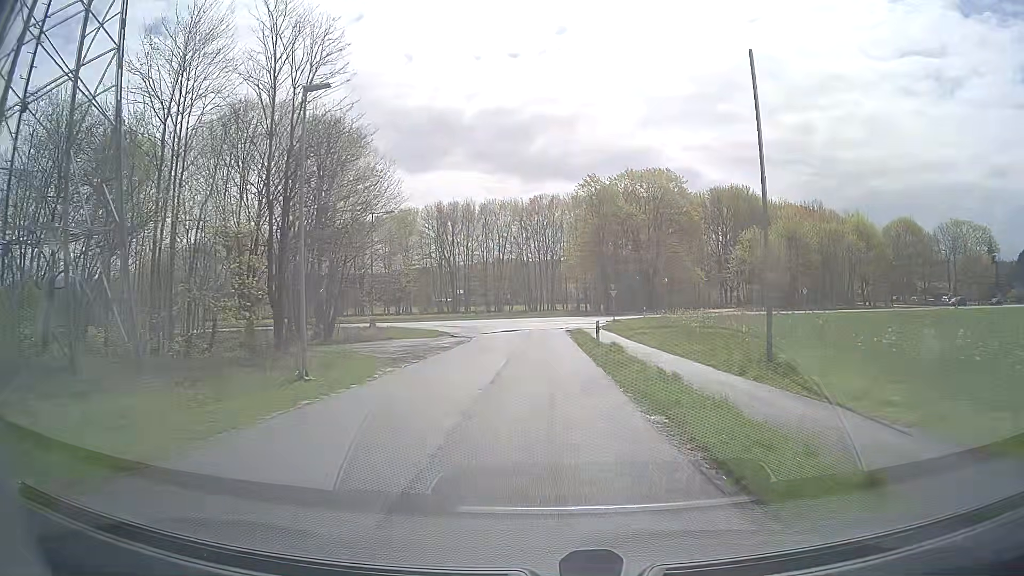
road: unclassified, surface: asphalt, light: Day
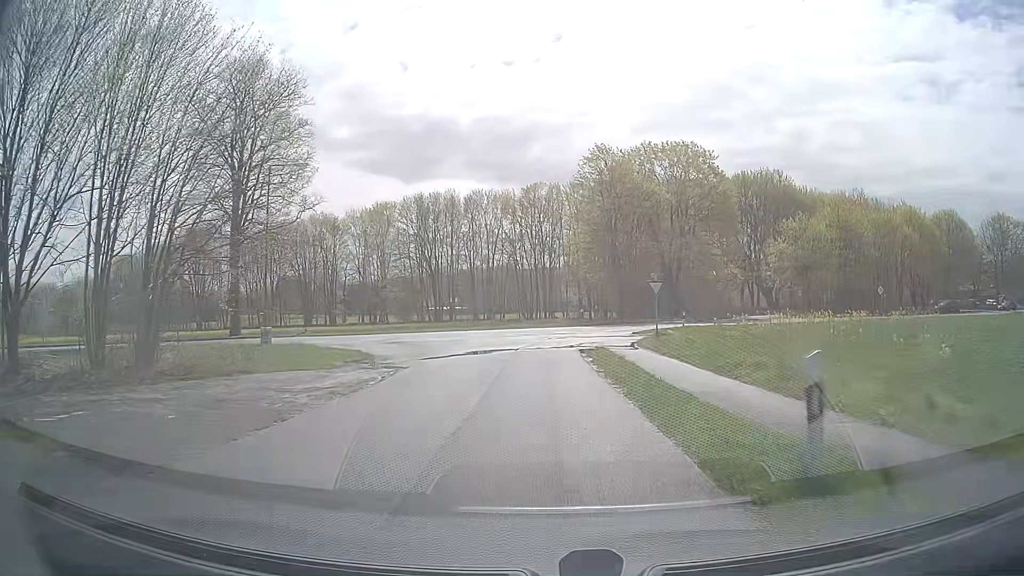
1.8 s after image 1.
(+0.1, +19.0) m; 0°
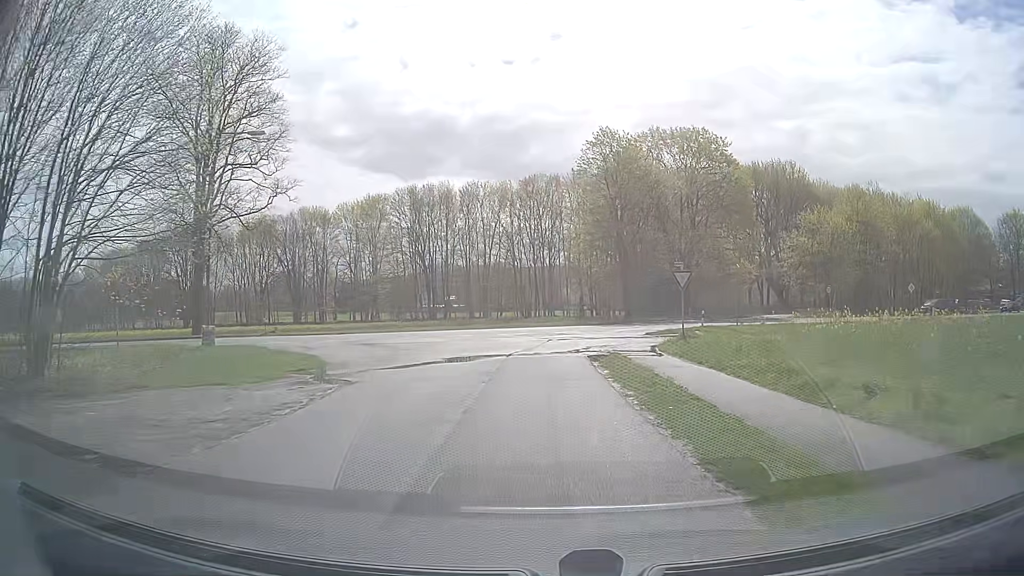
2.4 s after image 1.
(0.0, +5.6) m; 0°
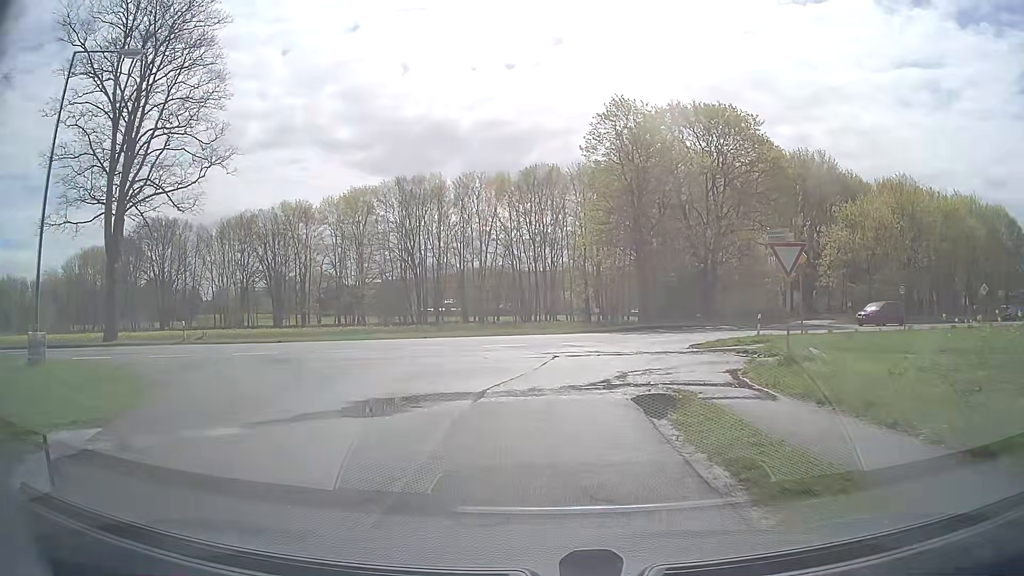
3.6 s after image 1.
(-0.1, +10.2) m; 0°
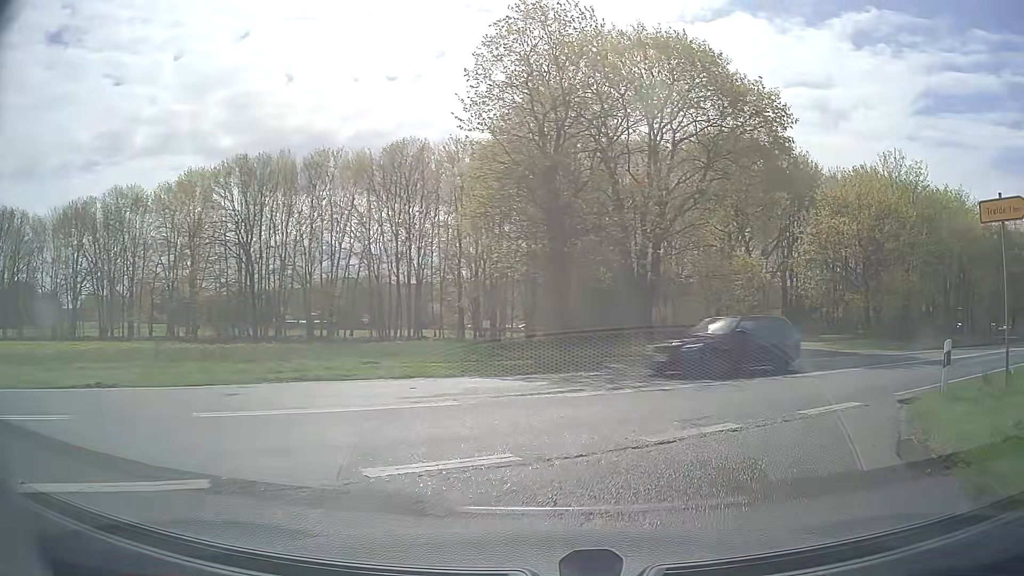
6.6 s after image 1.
(+0.7, +20.1) m; +10°
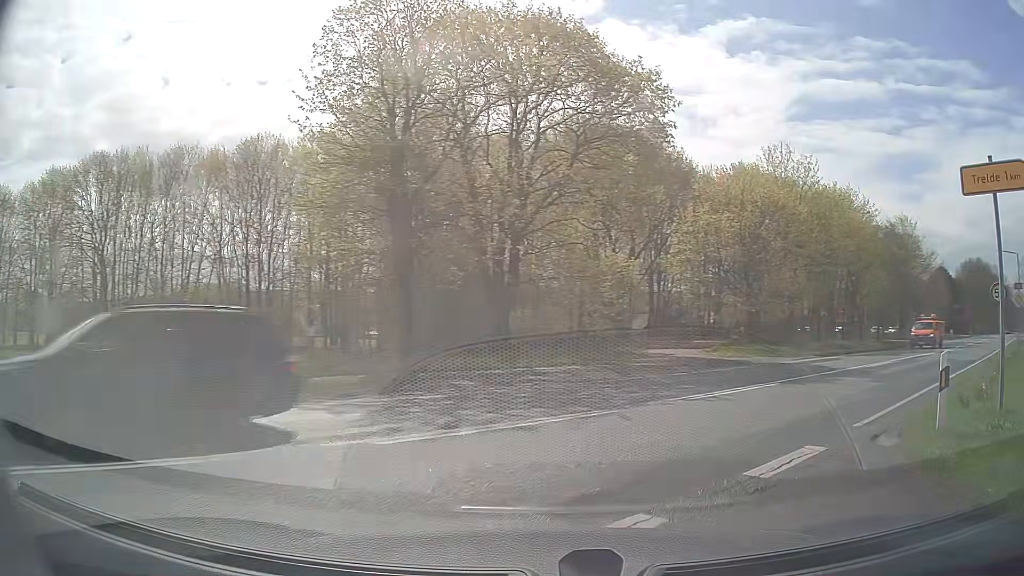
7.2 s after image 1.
(+0.4, +4.0) m; +11°
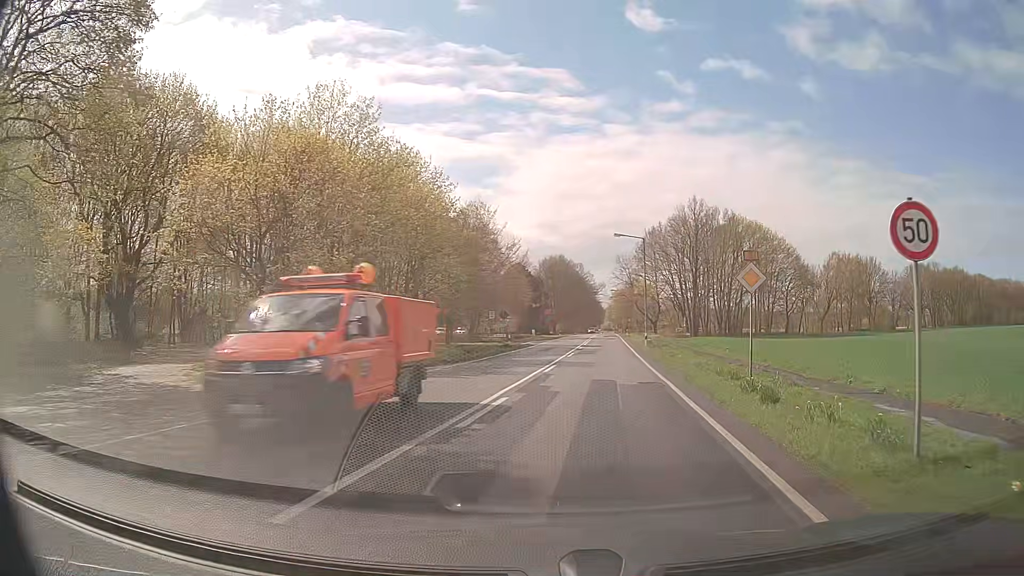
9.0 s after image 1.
(+5.4, +13.1) m; +39°
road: primary
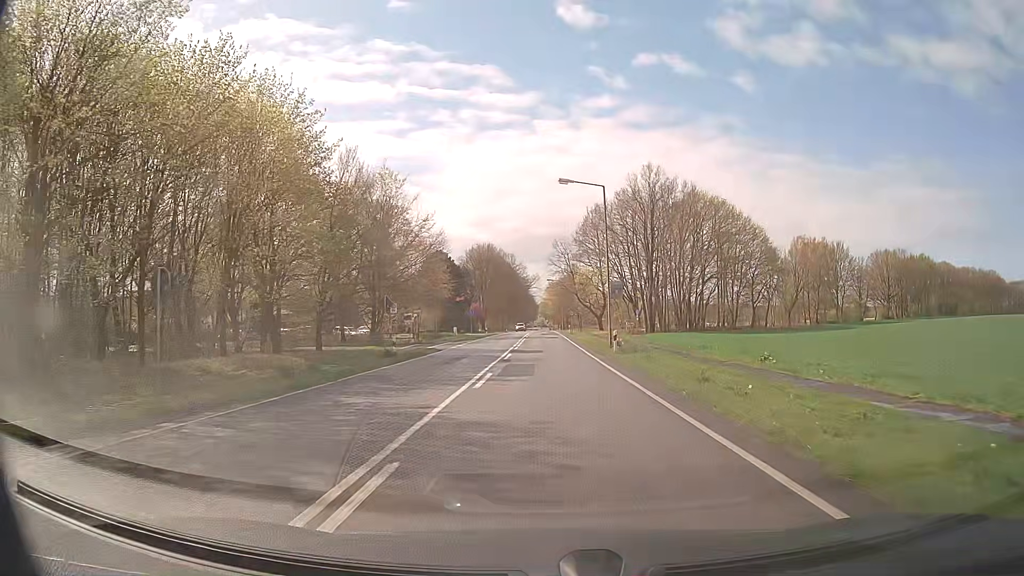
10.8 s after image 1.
(+1.1, +19.3) m; +6°
(0, +10) (0, +20) (0, +30) (0, +40) (0, +50) (0, +60) (0, +70) (0, +80) (0, +90) (0, +100) m
